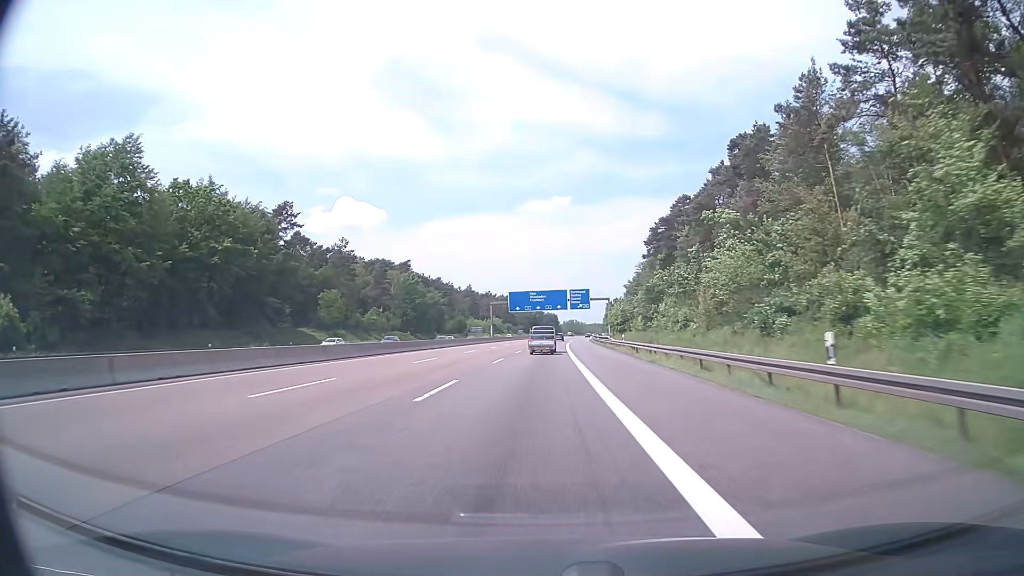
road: motorway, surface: asphalt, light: Day
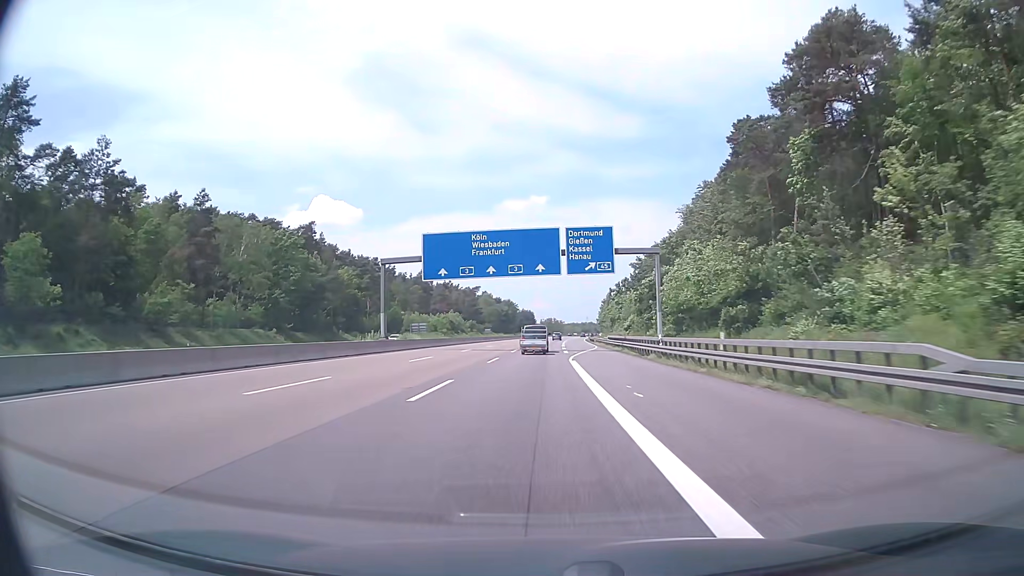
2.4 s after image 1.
(+1.2, +71.9) m; +2°
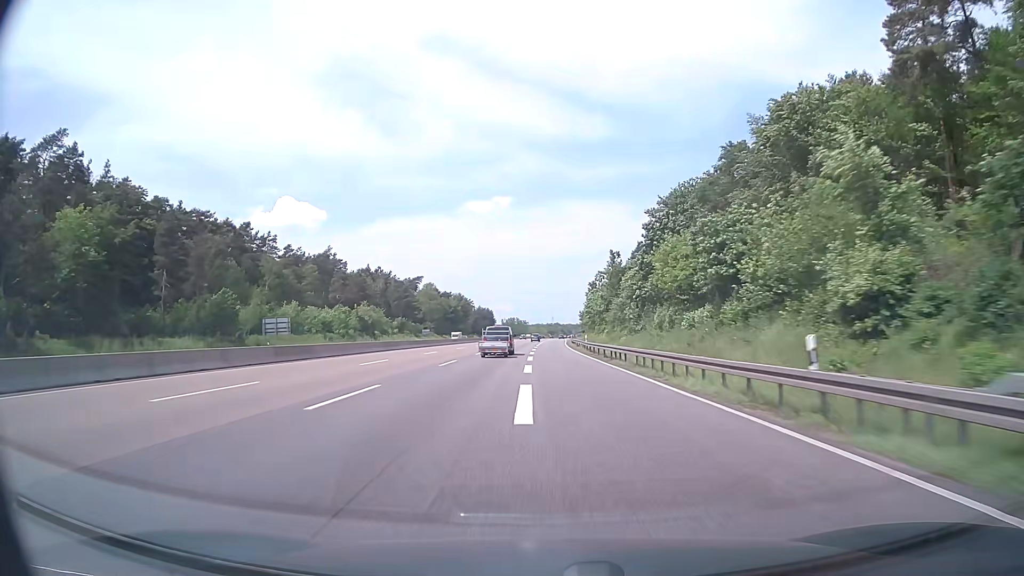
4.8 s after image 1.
(+2.1, +73.2) m; +3°
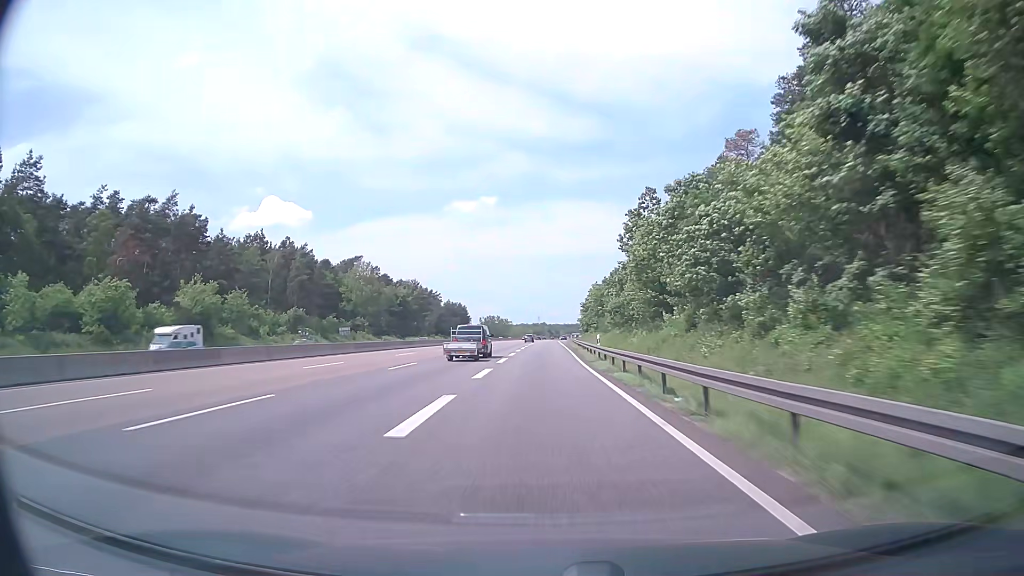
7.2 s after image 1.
(+1.0, +75.4) m; +1°
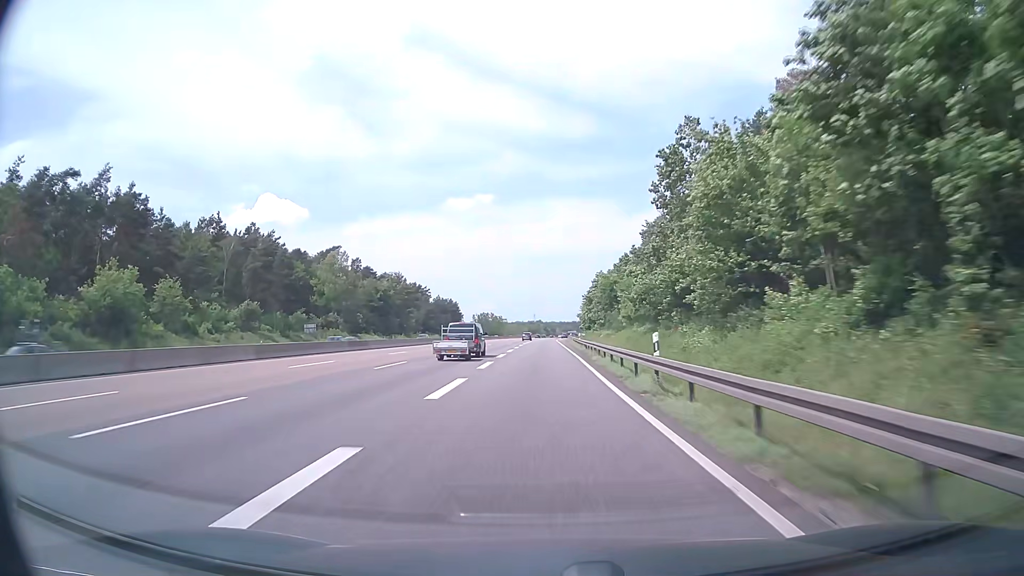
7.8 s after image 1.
(+0.1, +18.9) m; 0°
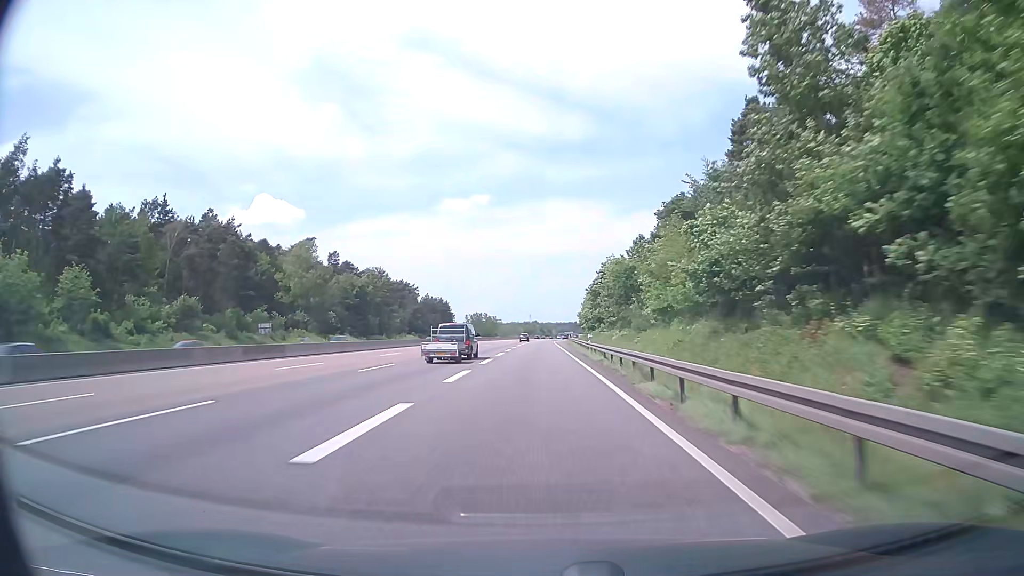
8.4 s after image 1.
(+0.1, +18.8) m; +1°
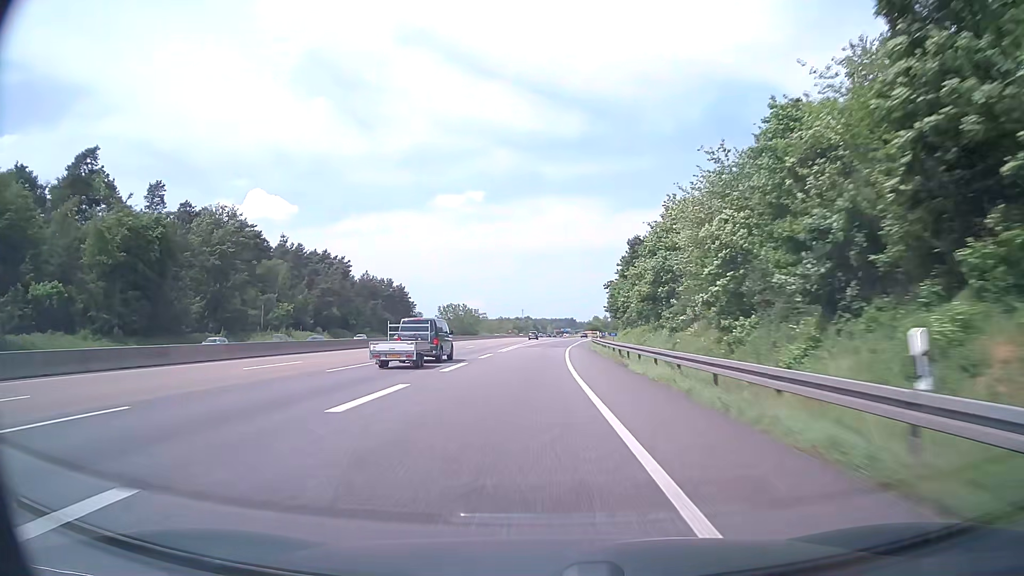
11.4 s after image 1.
(+0.4, +91.3) m; 0°
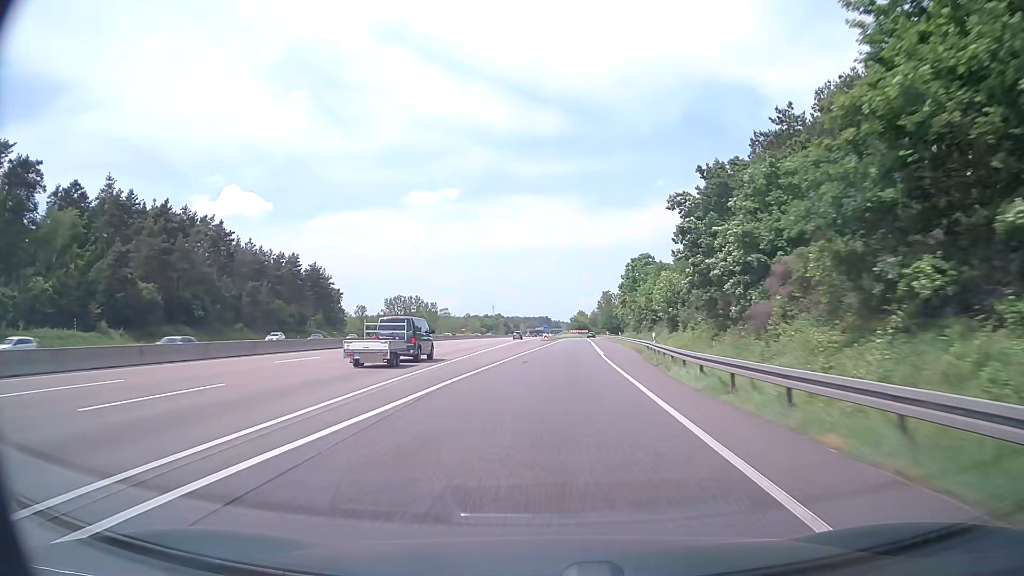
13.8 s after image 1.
(+0.9, +66.4) m; +2°
(0, +10) (0, +20) (0, +30) (+1, +40) (+1, +50) (+2, +60) (+2, +70) (+3, +80) (+3, +90) (+4, +100) m
